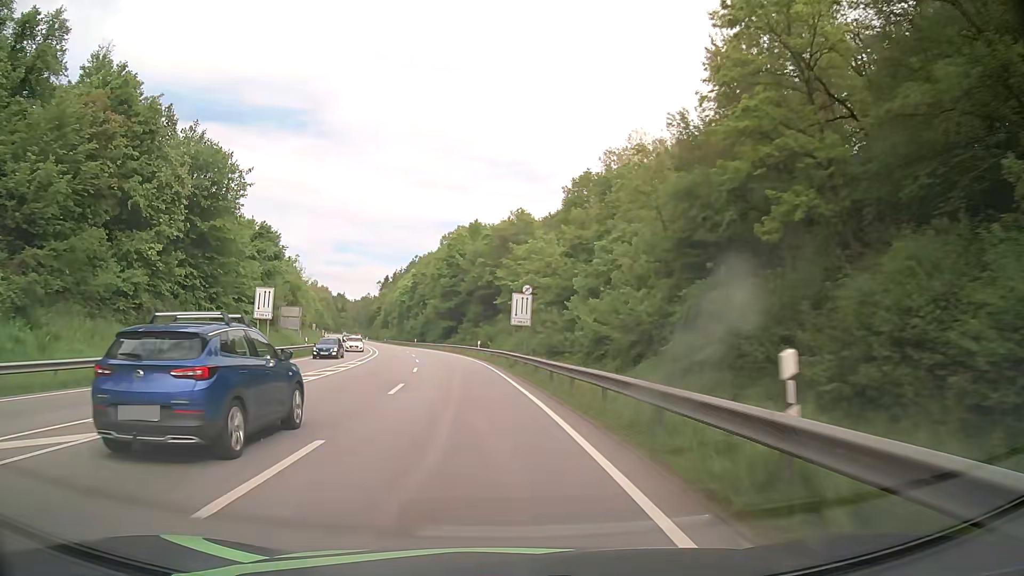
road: primary_link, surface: asphalt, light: Day
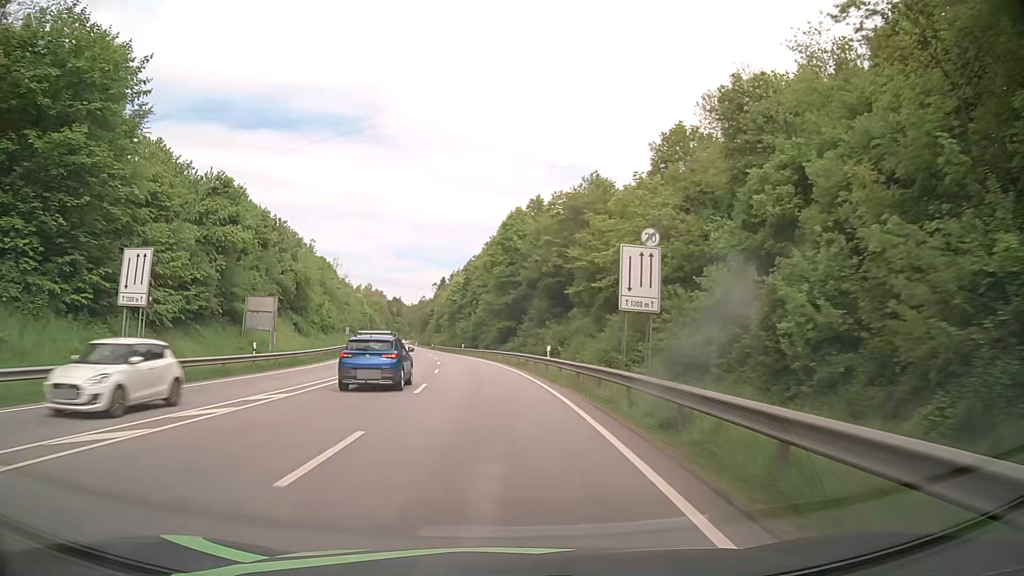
(-1.2, +23.0) m; -5°
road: primary
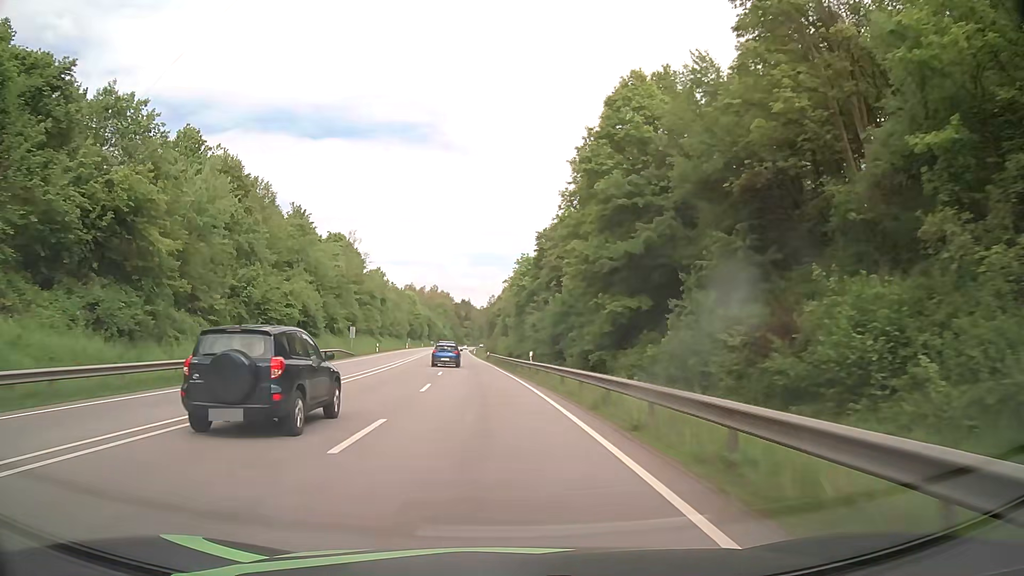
(-2.4, +46.7) m; -6°
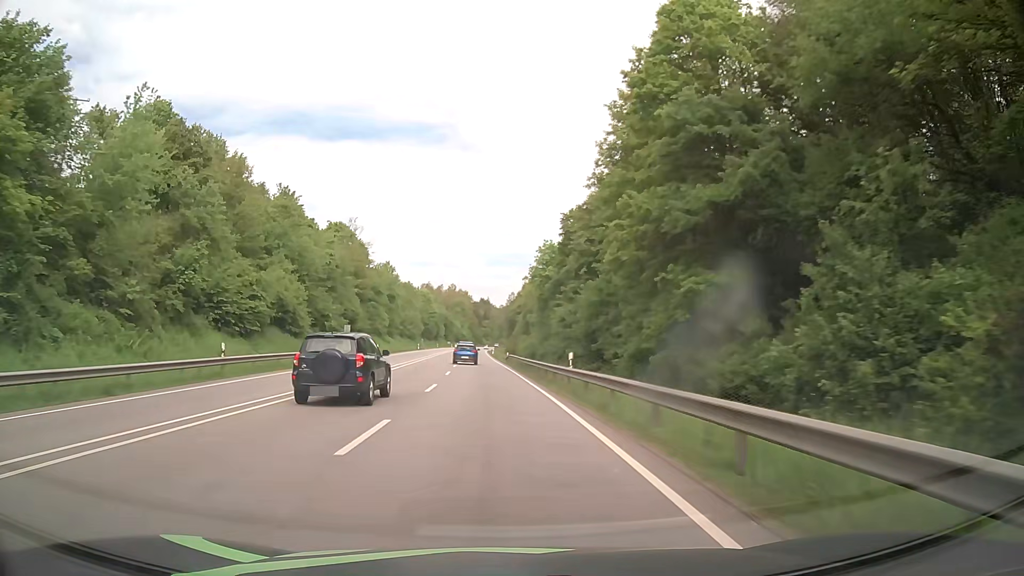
(-0.2, +12.3) m; -2°
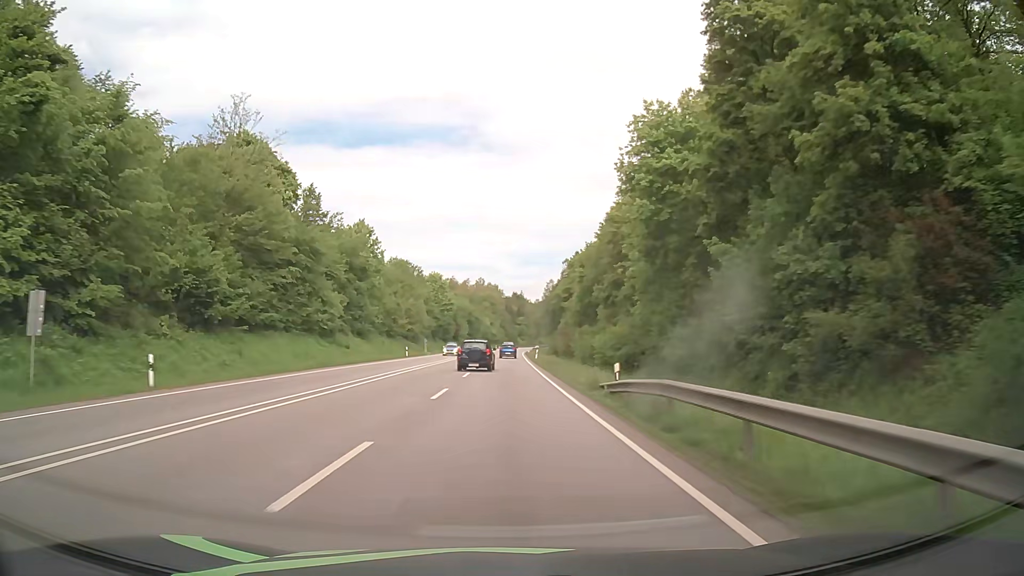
(-1.9, +51.9) m; -3°
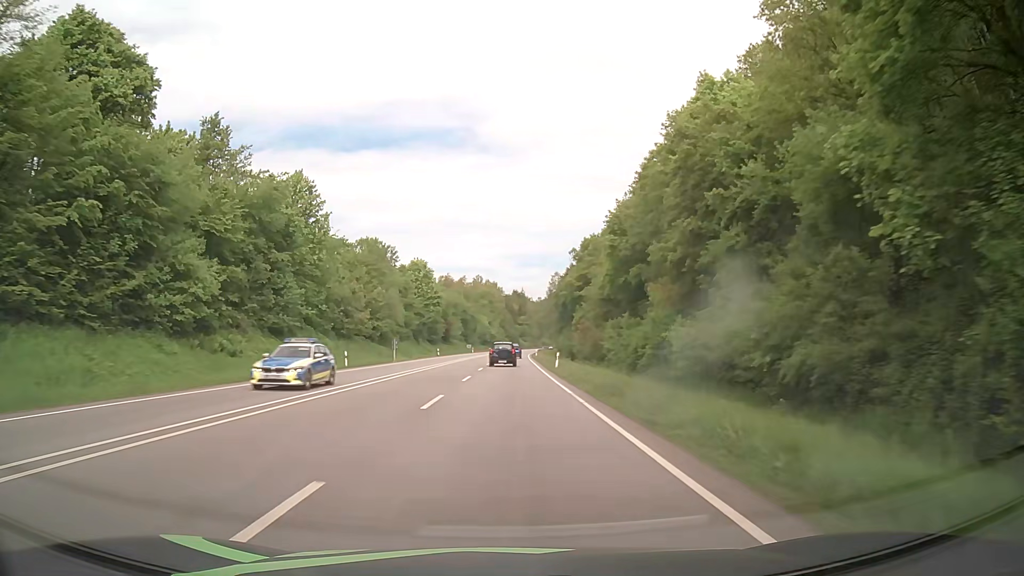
(0.0, +27.3) m; 0°
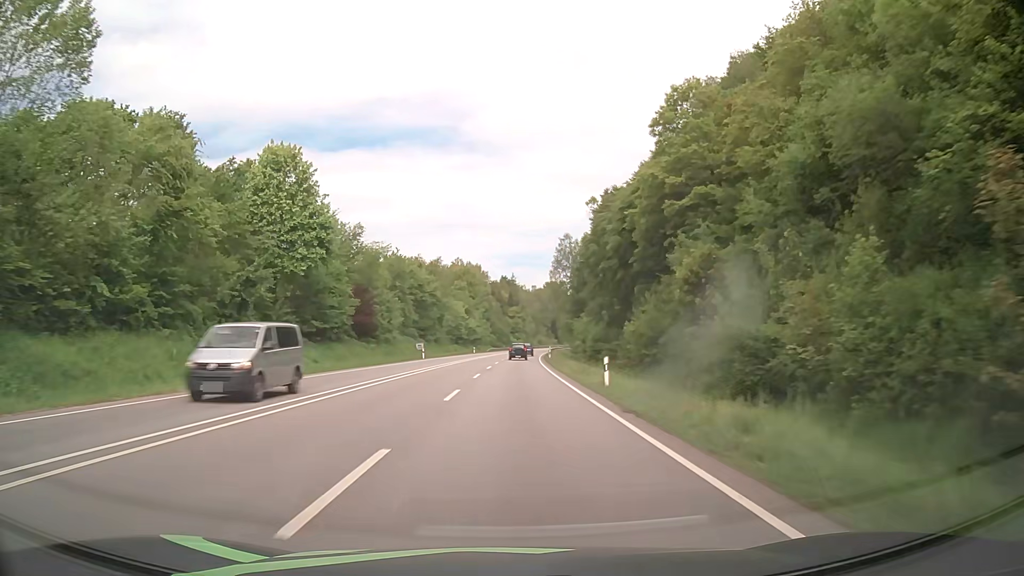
(+0.4, +70.8) m; +1°
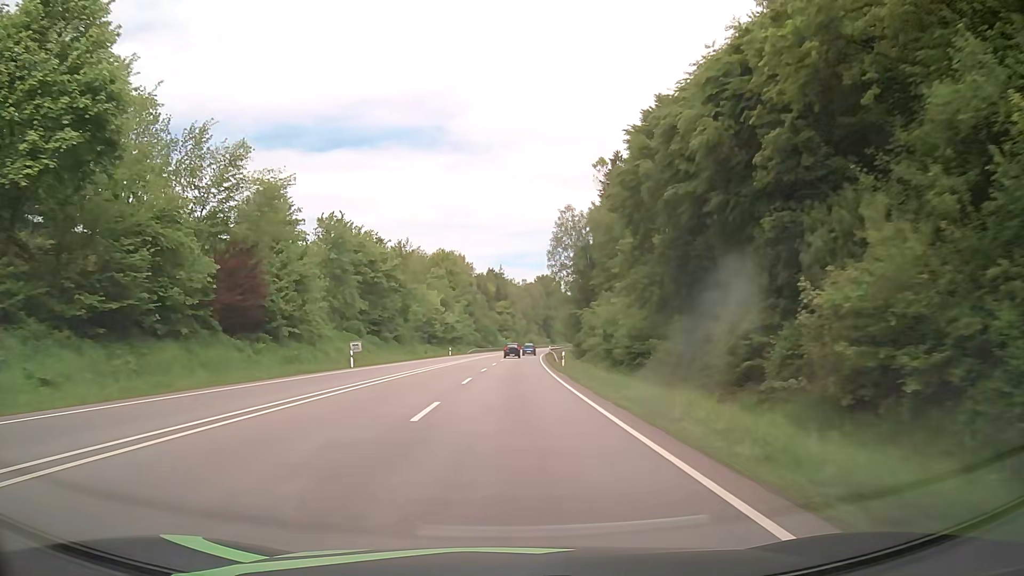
(+0.2, +29.1) m; +1°
(0, +10) (0, +20) (0, +30) (0, +40) (+1, +50) (+1, +60) (+2, +70) (+2, +80) (+3, +90) (+3, +100) m
